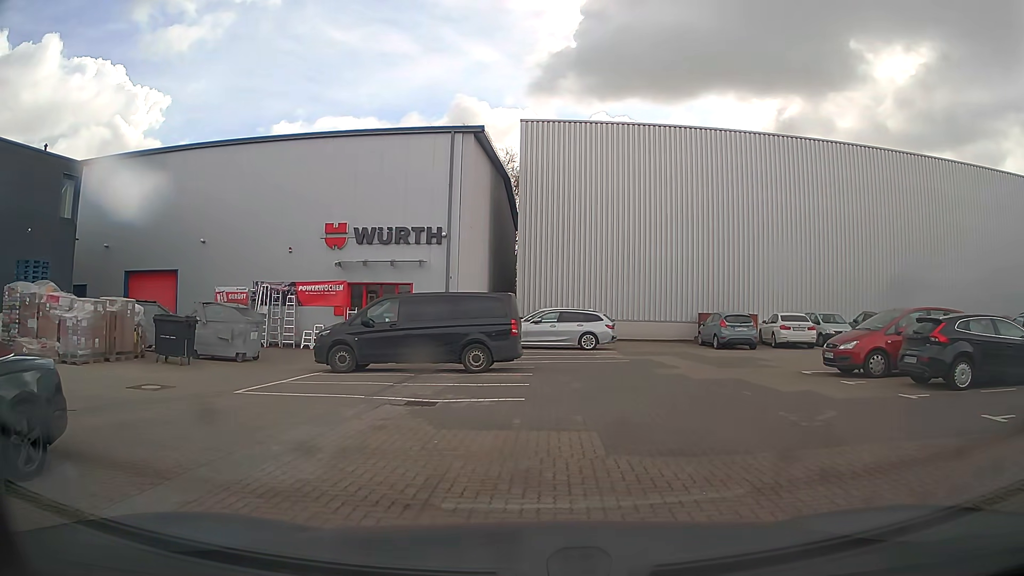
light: Day
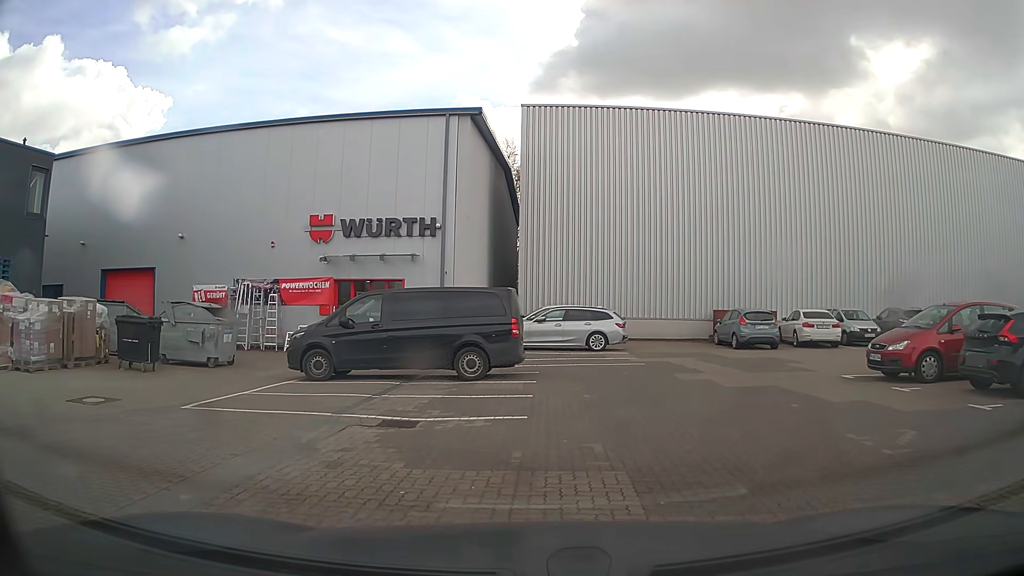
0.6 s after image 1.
(0.0, +2.1) m; 0°
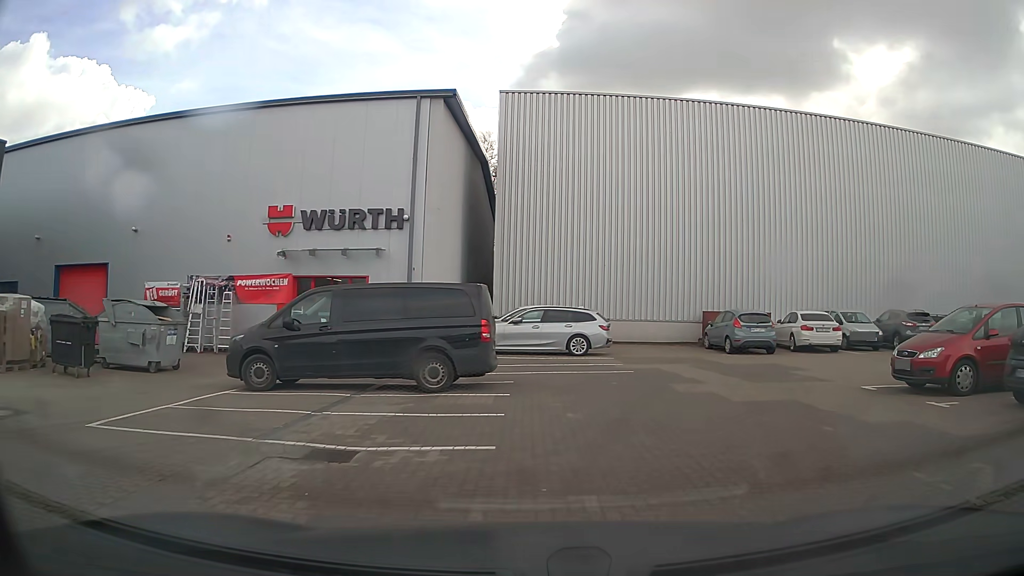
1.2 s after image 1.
(0.0, +2.0) m; +2°
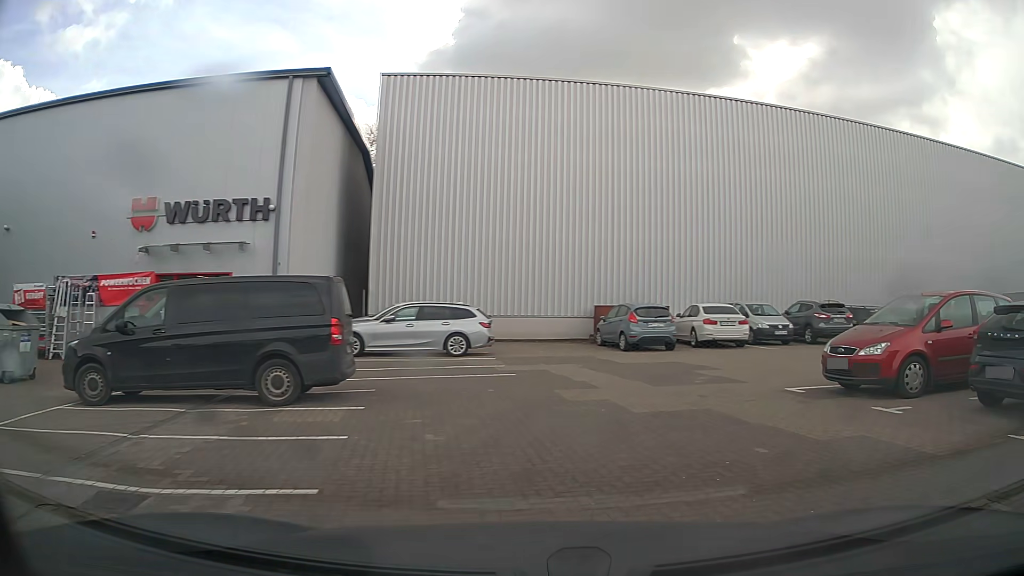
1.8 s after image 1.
(+0.1, +1.9) m; +11°
